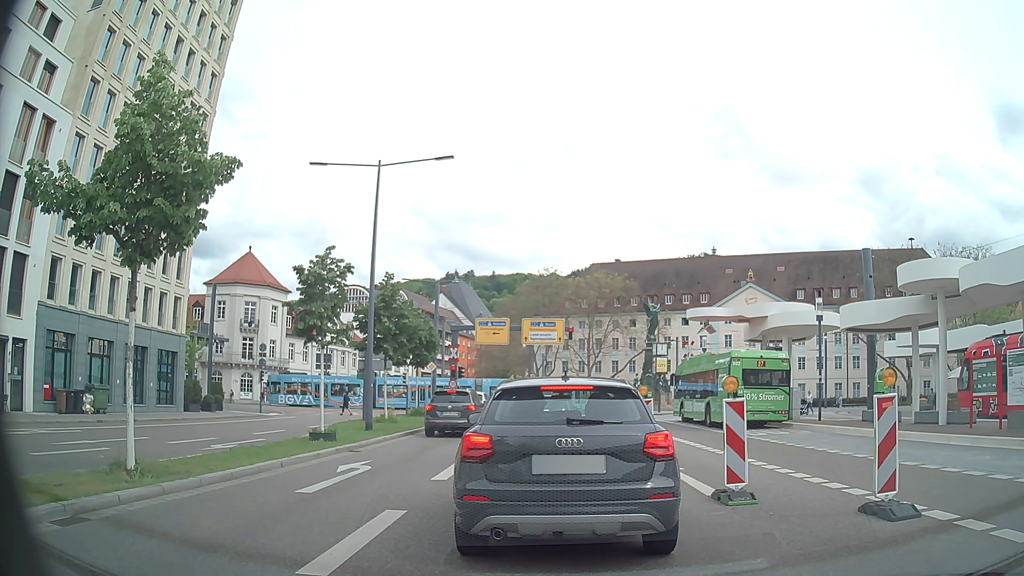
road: primary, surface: asphalt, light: Day
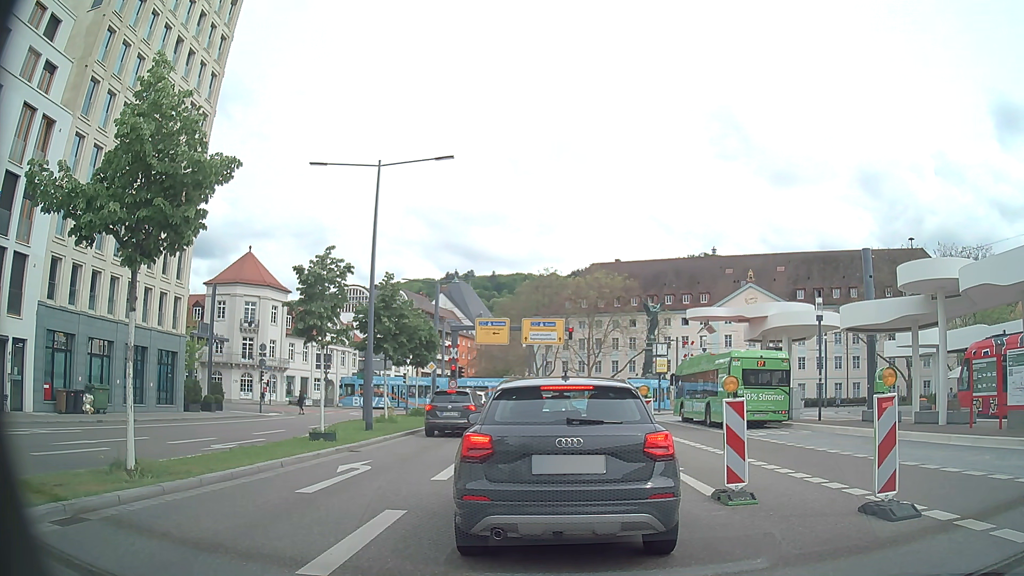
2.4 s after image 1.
(0.0, 0.0) m; 0°
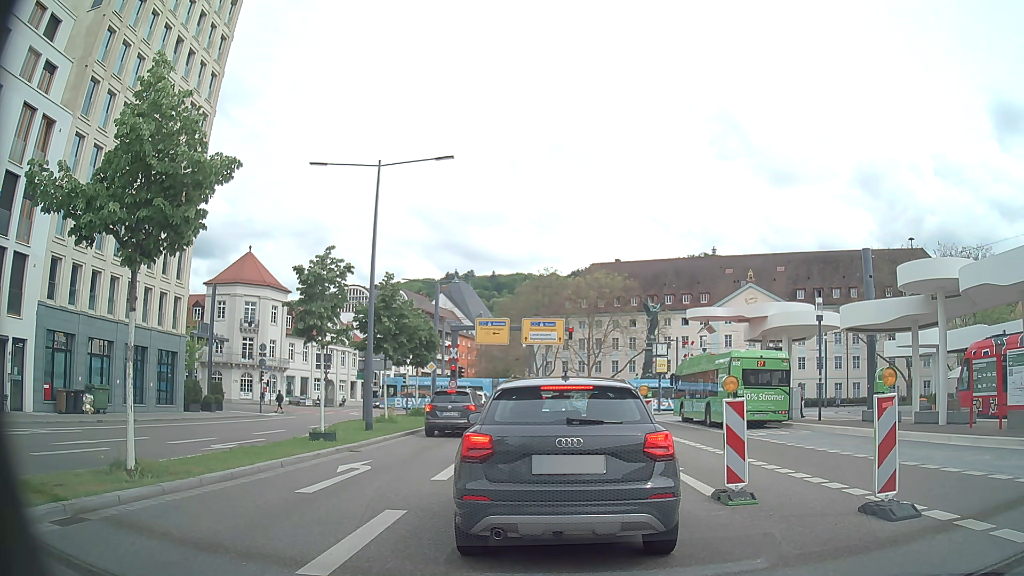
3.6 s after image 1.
(0.0, 0.0) m; 0°
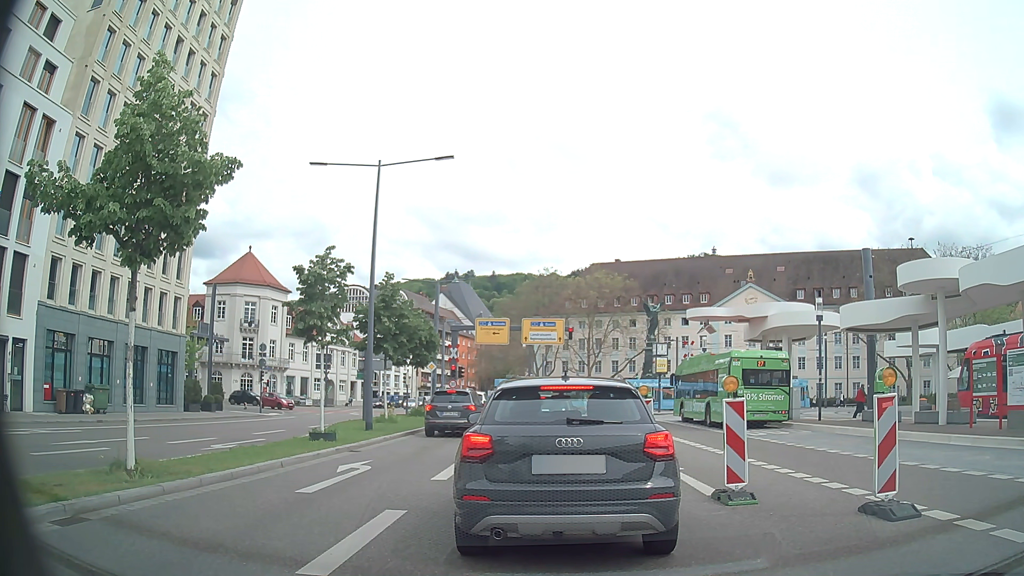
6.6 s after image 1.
(0.0, 0.0) m; 0°
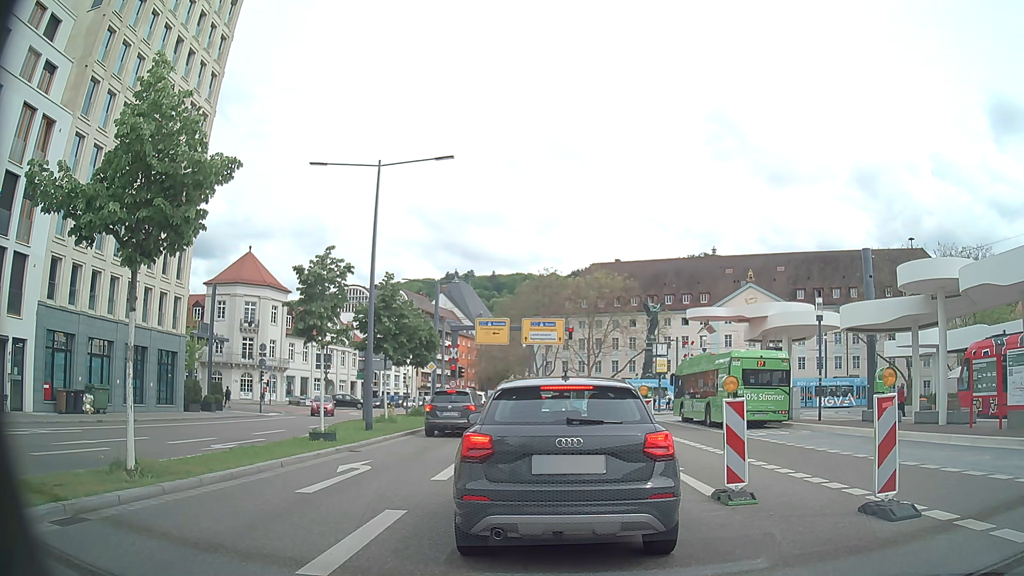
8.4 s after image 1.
(0.0, 0.0) m; 0°
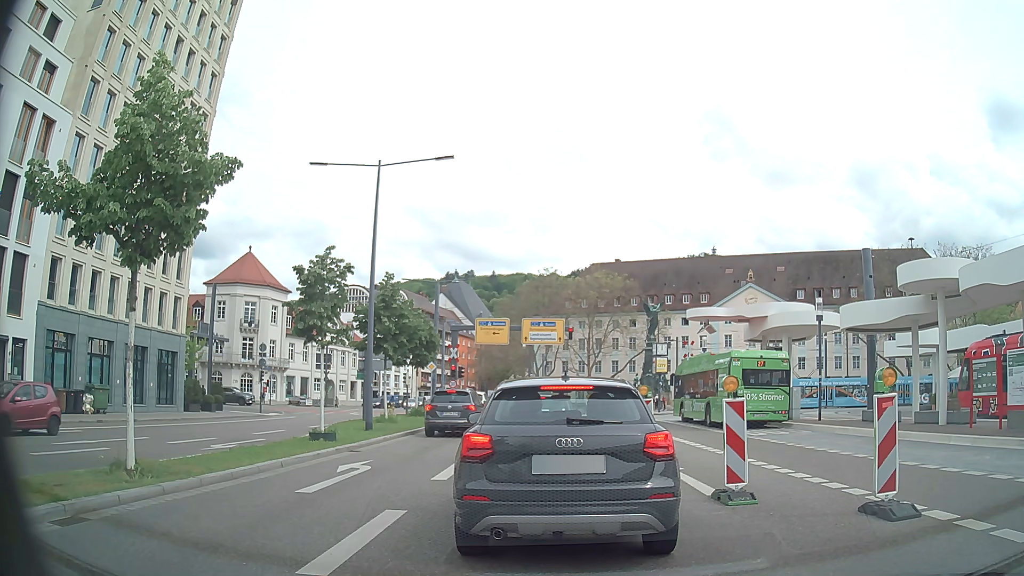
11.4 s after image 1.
(0.0, 0.0) m; 0°
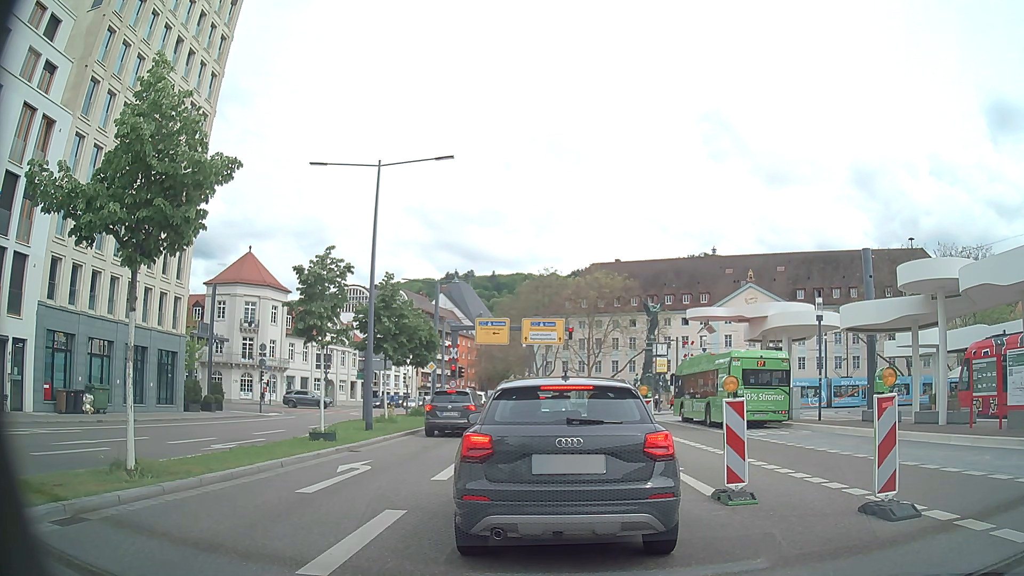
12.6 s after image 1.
(0.0, 0.0) m; 0°
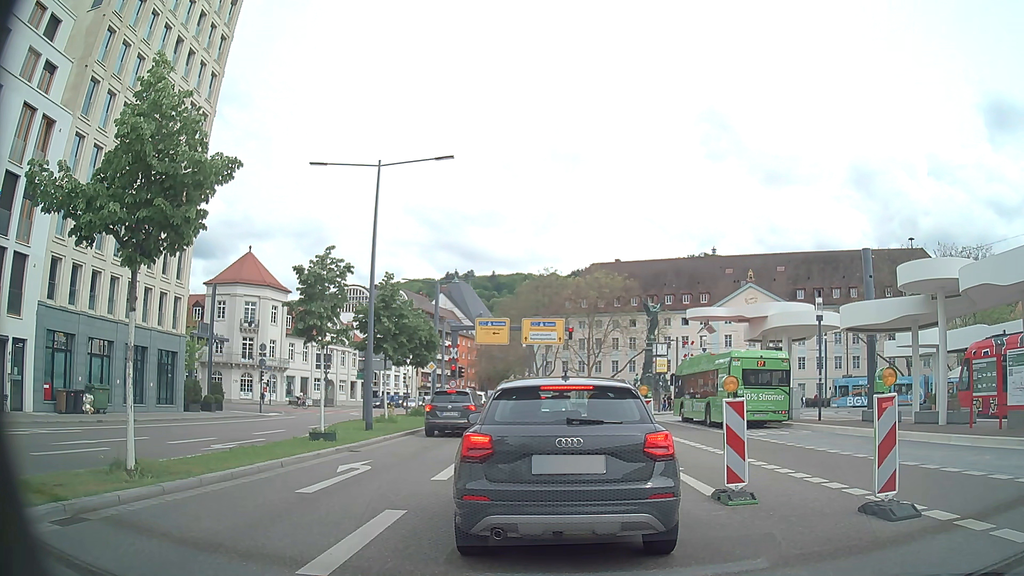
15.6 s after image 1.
(0.0, 0.0) m; 0°
(0, +10) (0, +20) (-1, +30) (-1, +40) (-2, +50) (-4, +60) (-6, +70) (-8, +79) (-11, +89) (-12, +99) m
